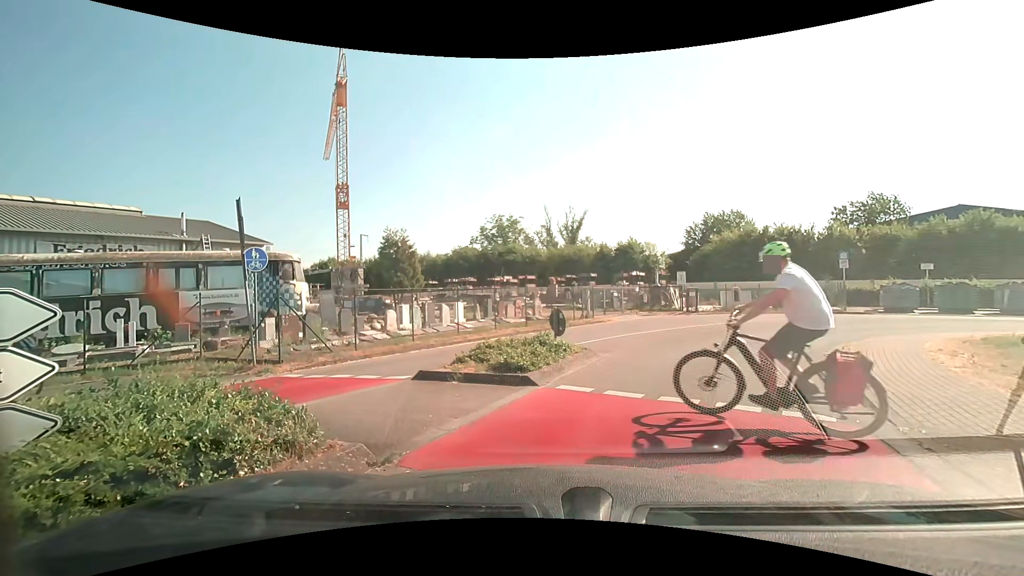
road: unclassified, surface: asphalt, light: Day
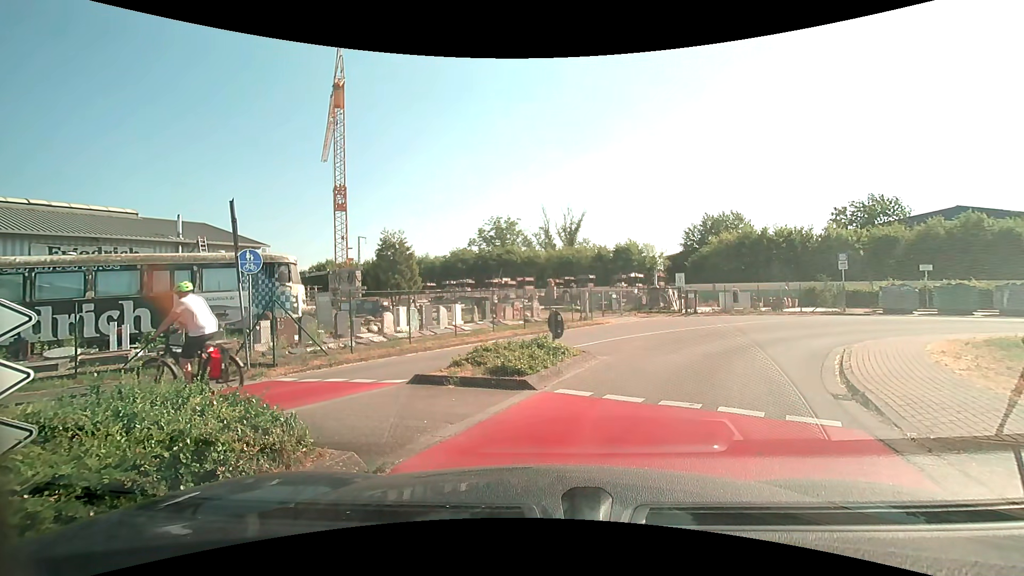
(0.0, +0.2) m; 0°
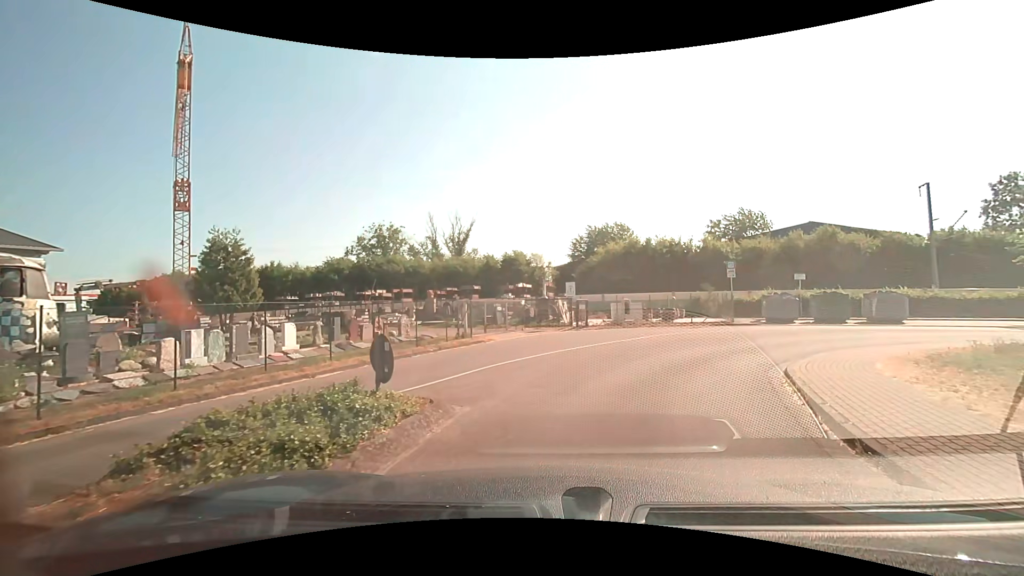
(+0.6, +4.5) m; +15°
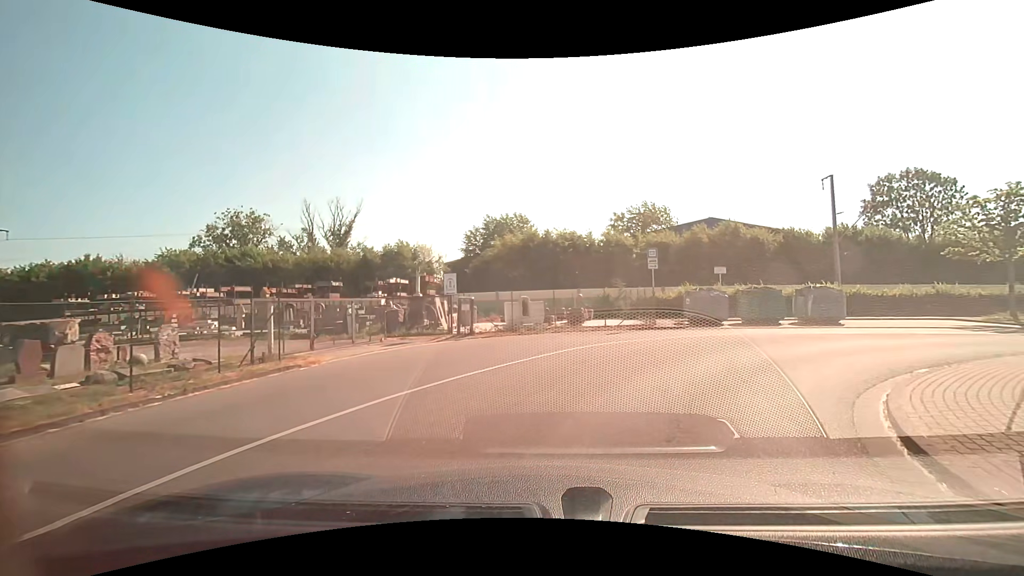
(+0.7, +7.2) m; +10°
